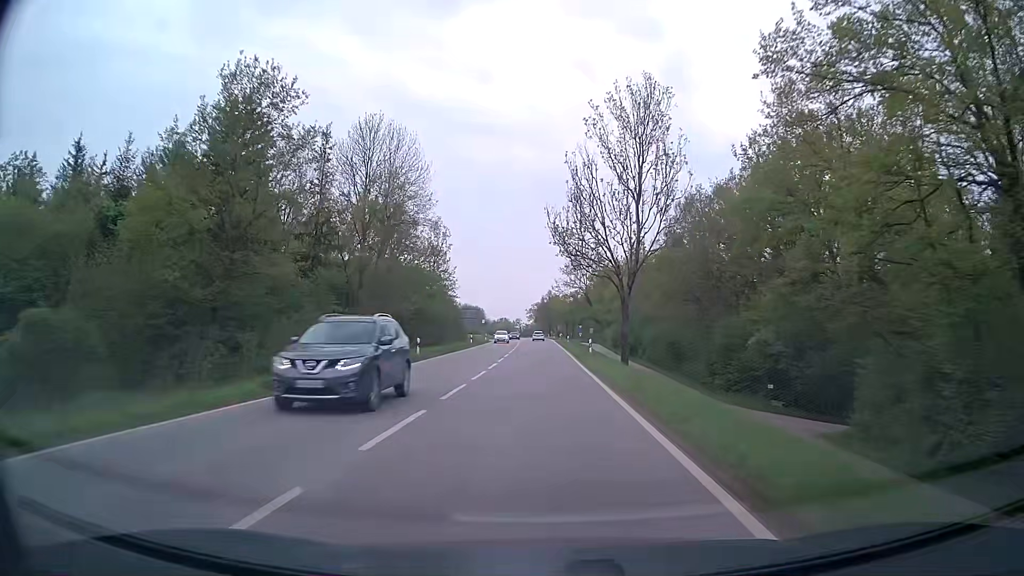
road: secondary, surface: asphalt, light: Day
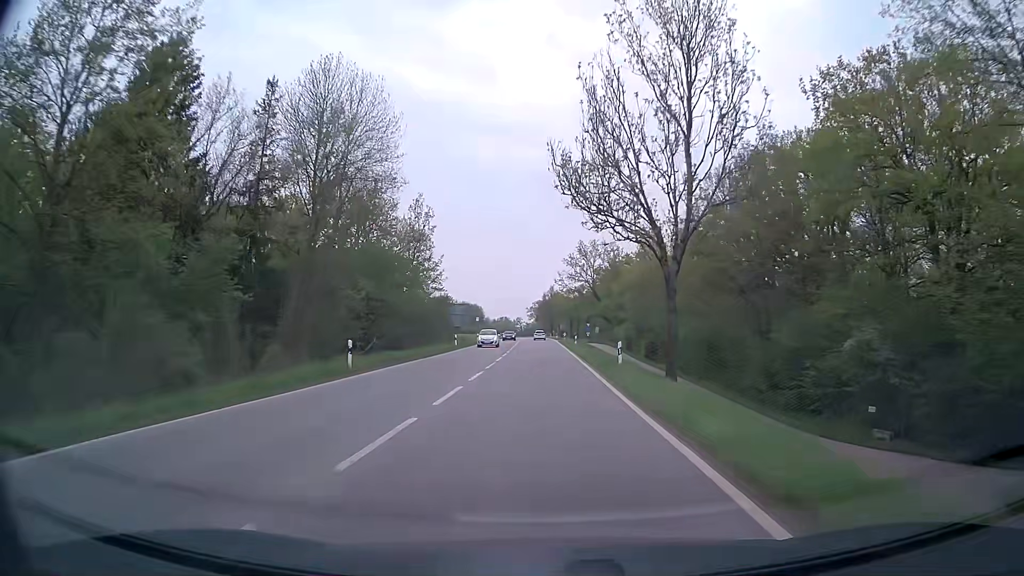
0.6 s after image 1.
(0.0, +13.2) m; 0°
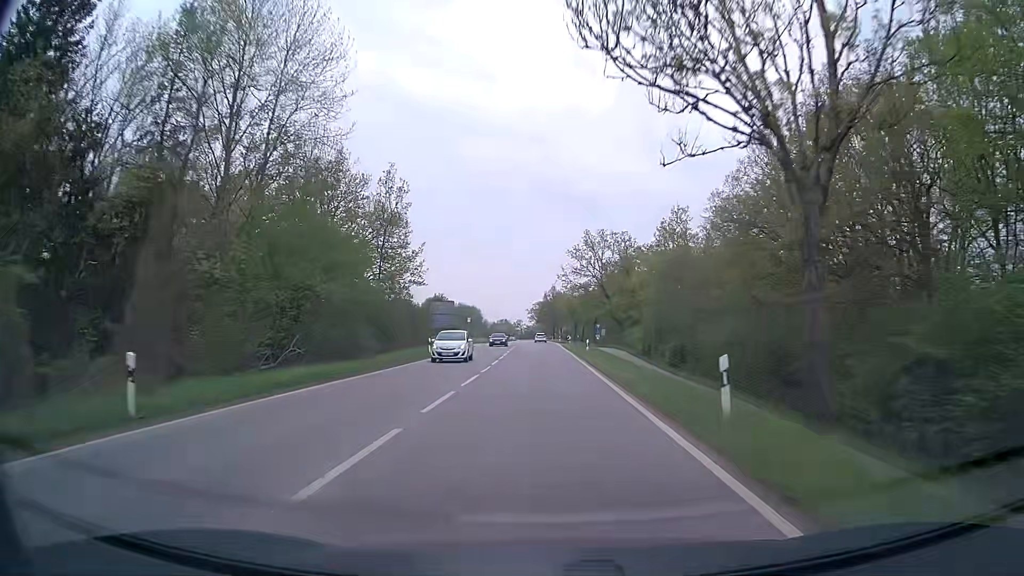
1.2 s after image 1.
(0.0, +13.3) m; 0°
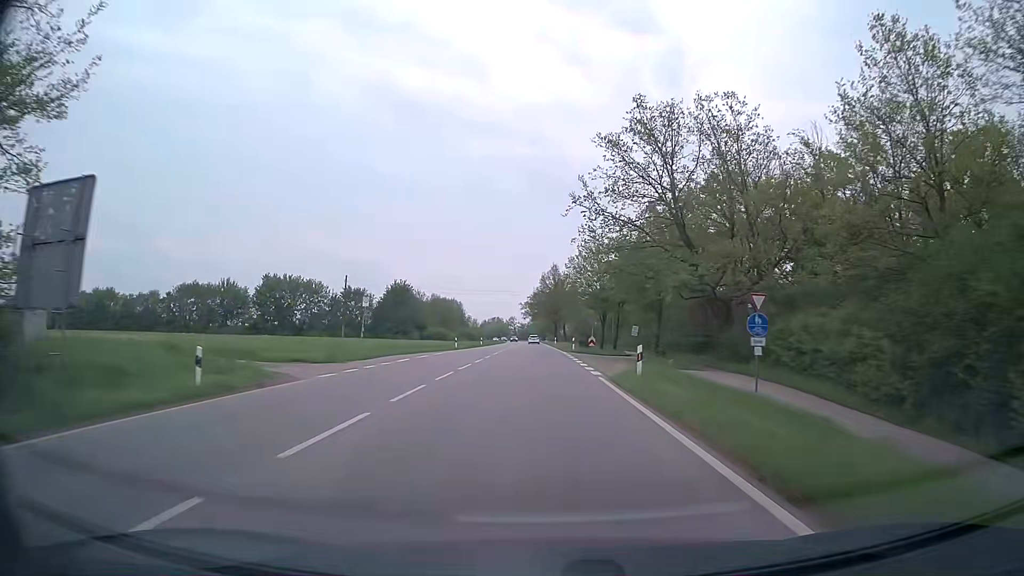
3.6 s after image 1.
(+0.1, +52.3) m; 0°
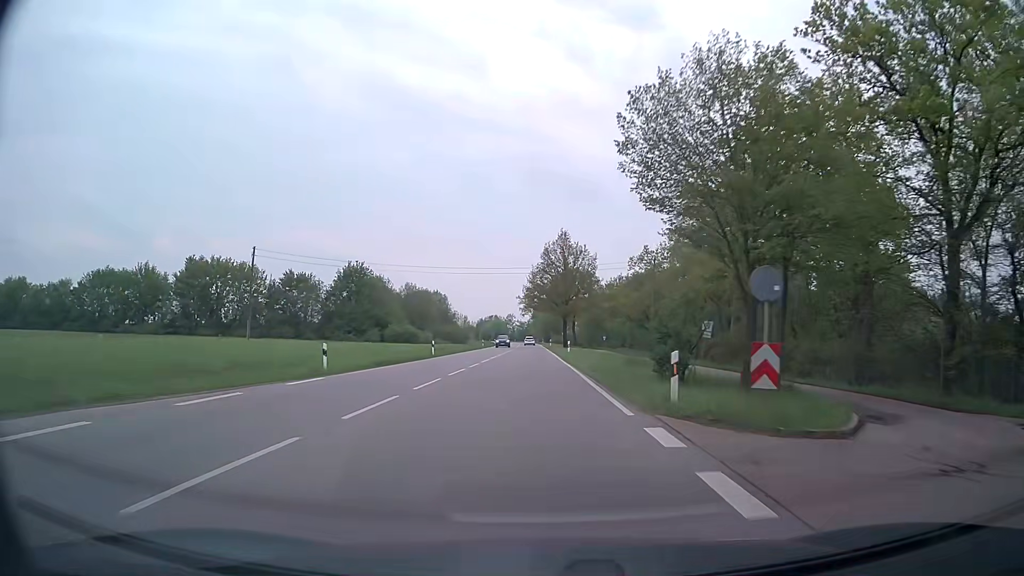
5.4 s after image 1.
(0.0, +38.7) m; 0°
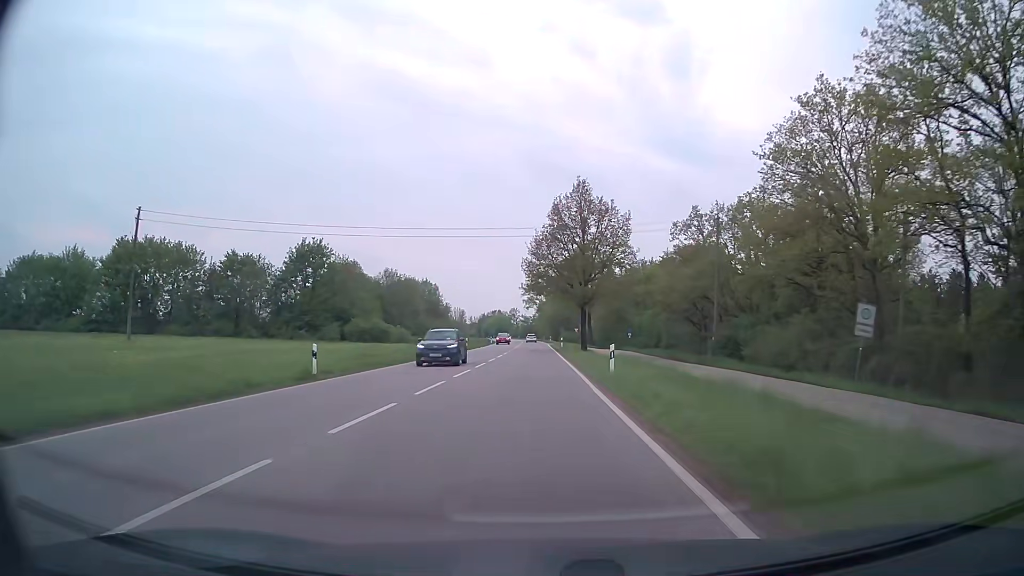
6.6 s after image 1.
(-0.1, +25.6) m; -1°
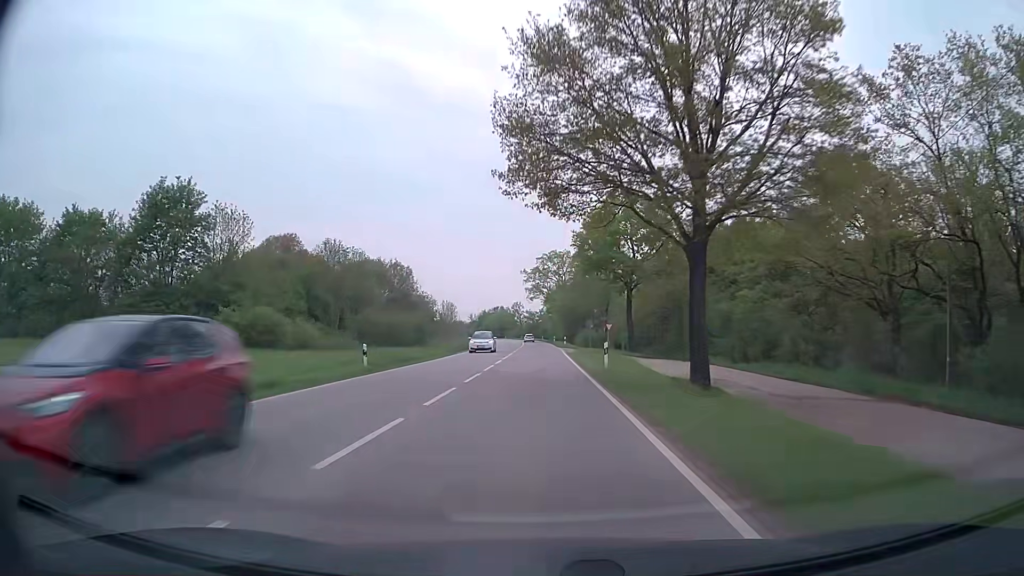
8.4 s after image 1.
(-0.2, +38.4) m; -1°
